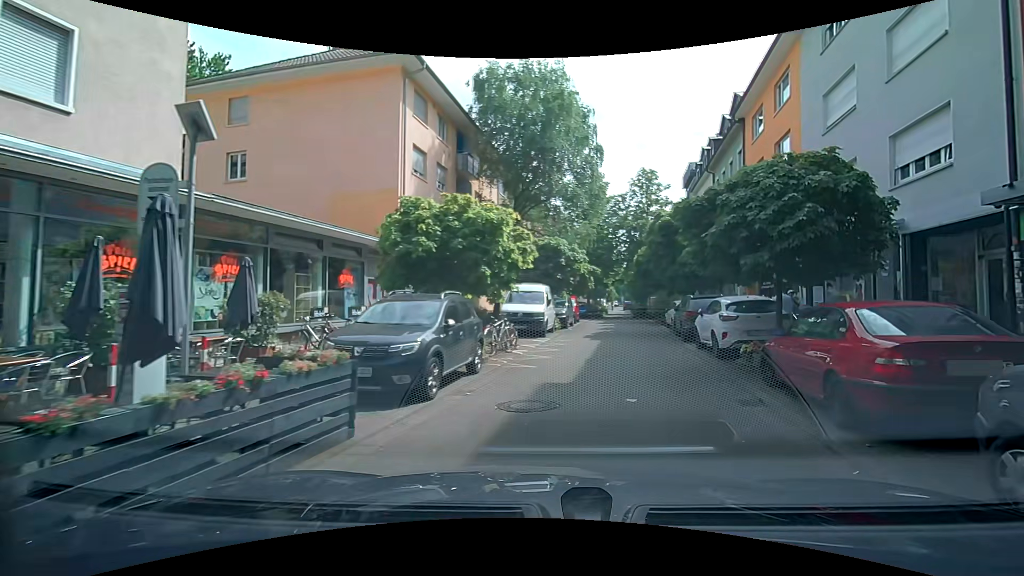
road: residential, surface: asphalt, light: Day
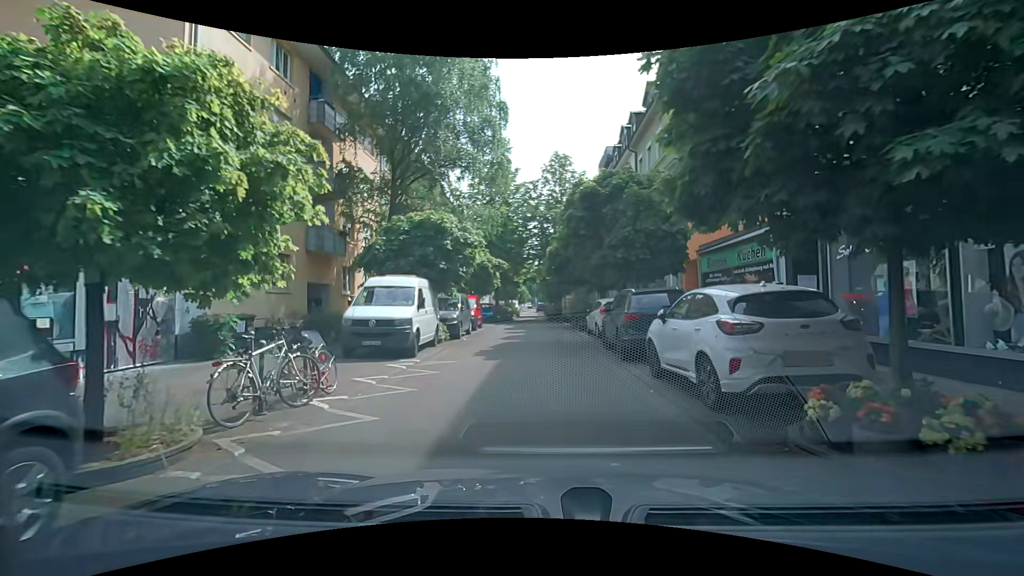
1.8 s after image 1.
(+1.3, +6.9) m; +12°
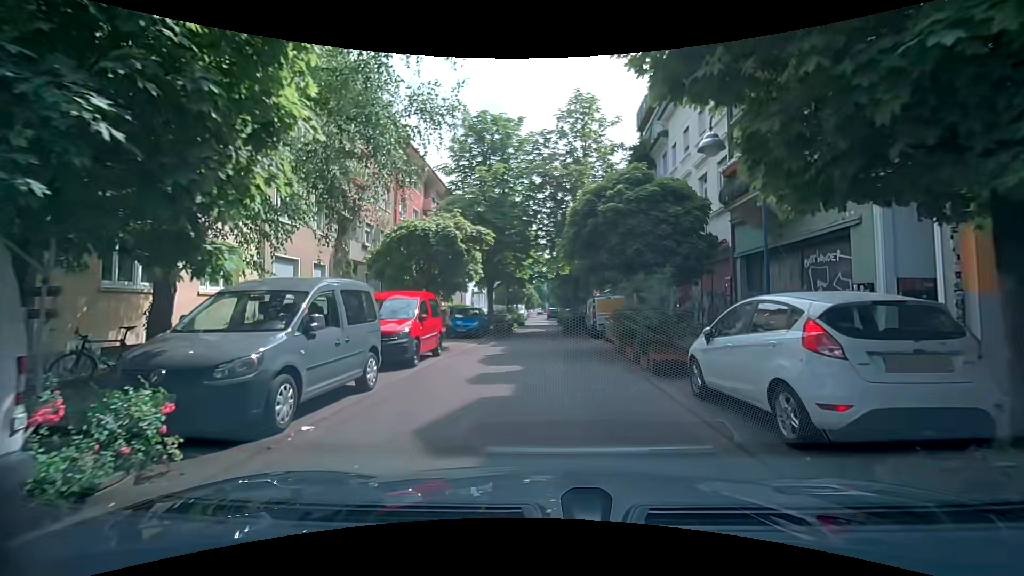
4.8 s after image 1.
(+0.4, +13.7) m; +1°
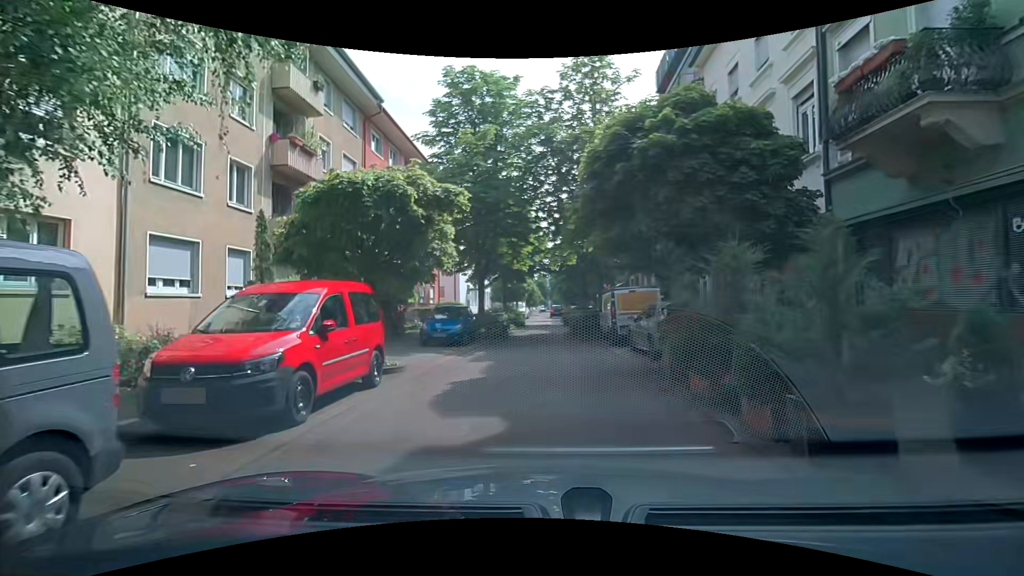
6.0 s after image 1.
(0.0, +5.5) m; 0°
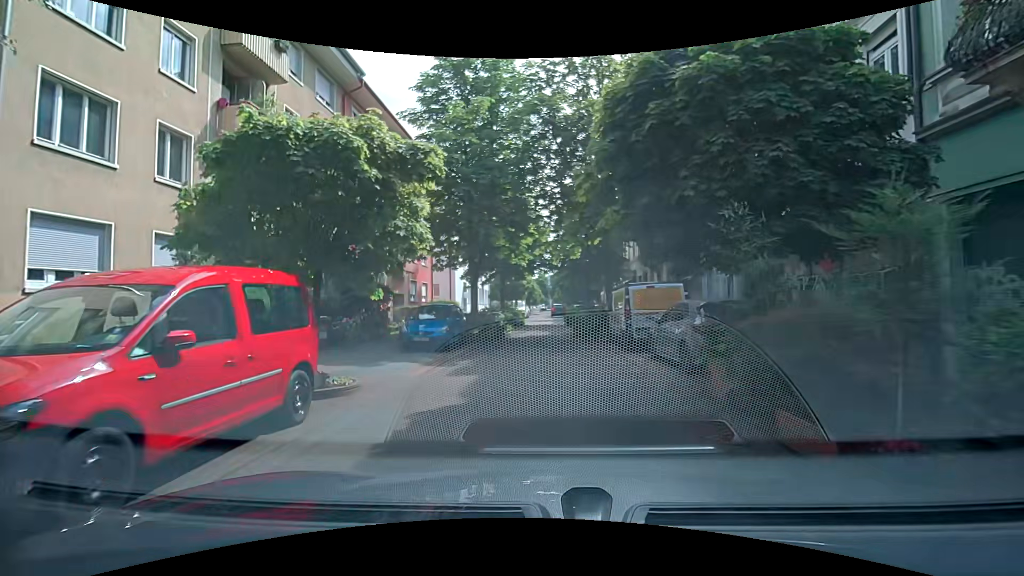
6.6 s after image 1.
(0.0, +2.8) m; +1°
